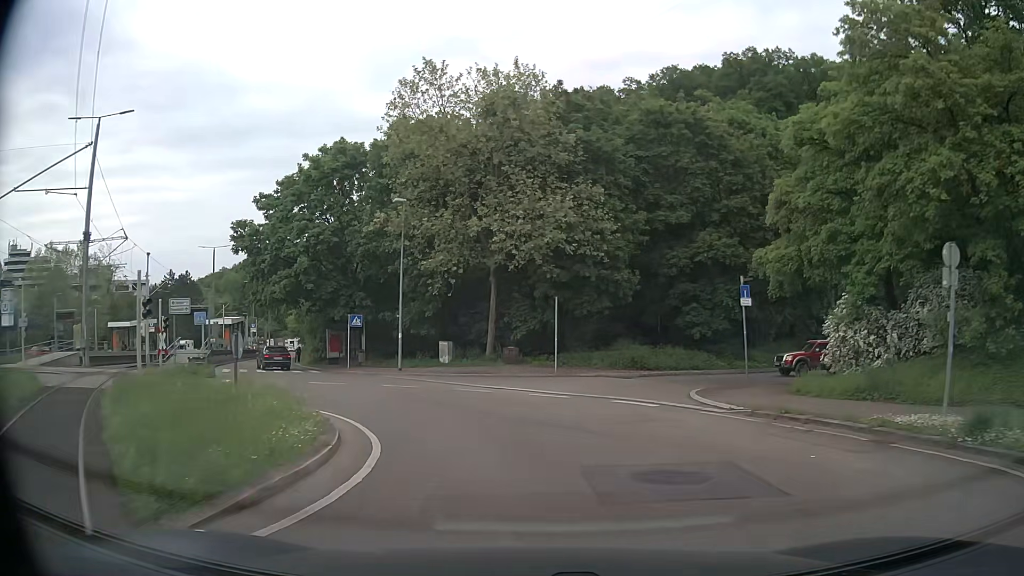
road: secondary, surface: asphalt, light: Day
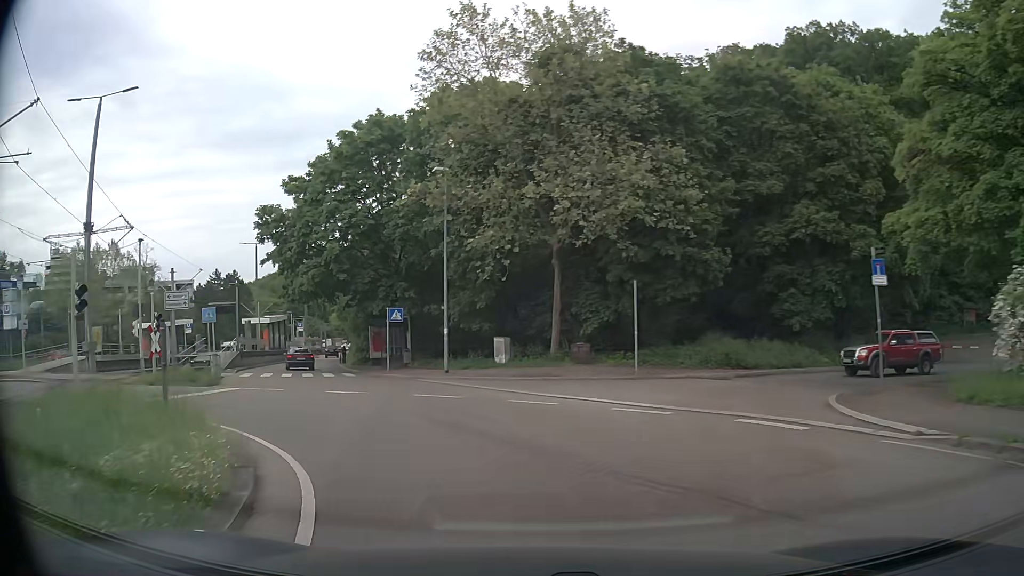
(-0.2, +5.5) m; -5°
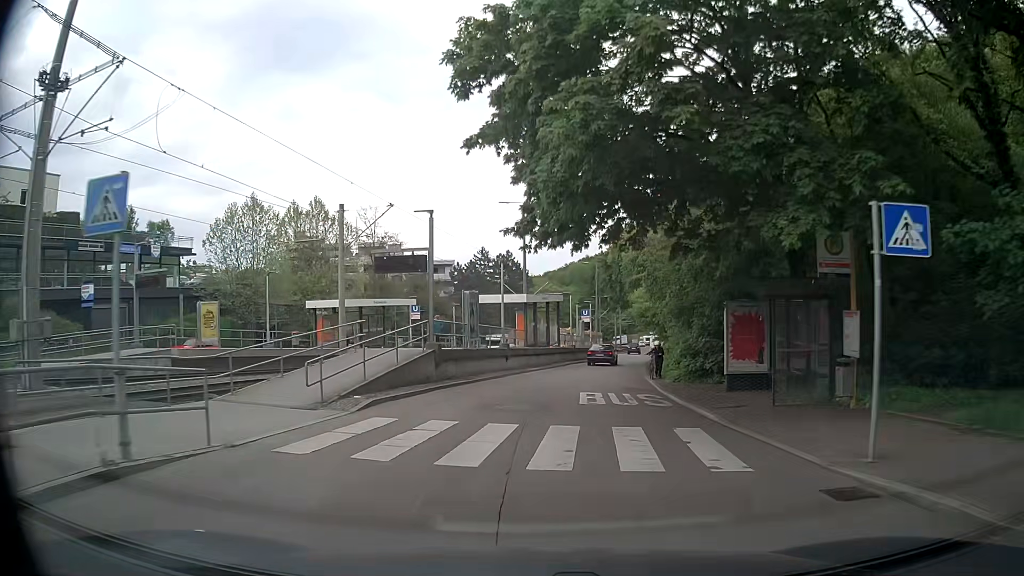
(-6.6, +22.4) m; -26°
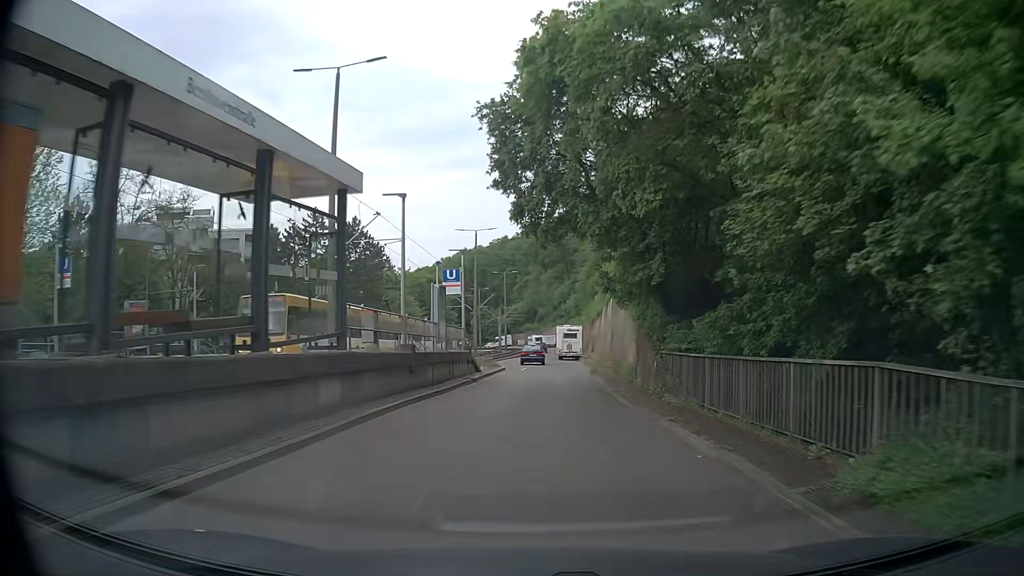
(+2.5, +32.5) m; +10°
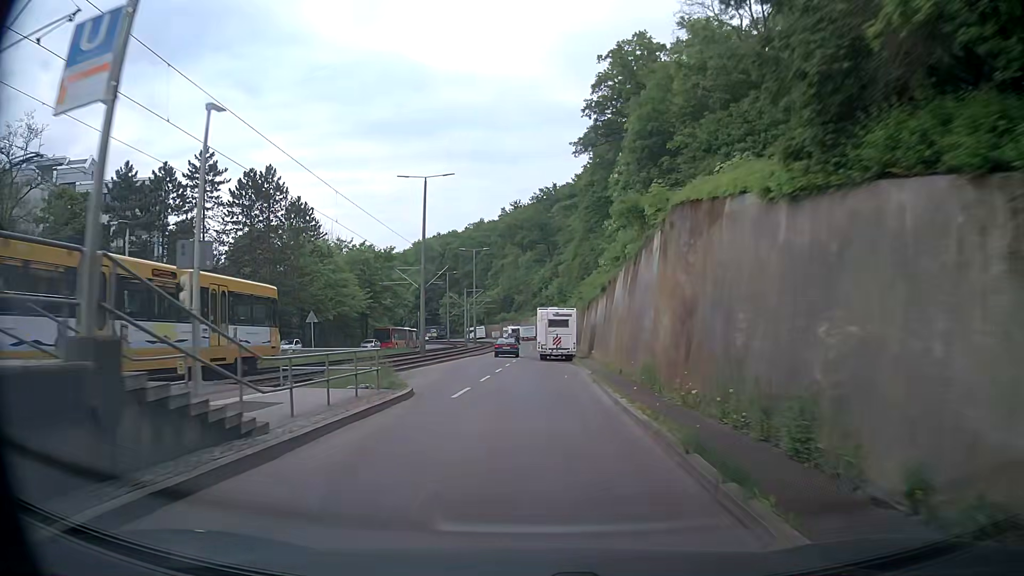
(+0.7, +22.4) m; +2°
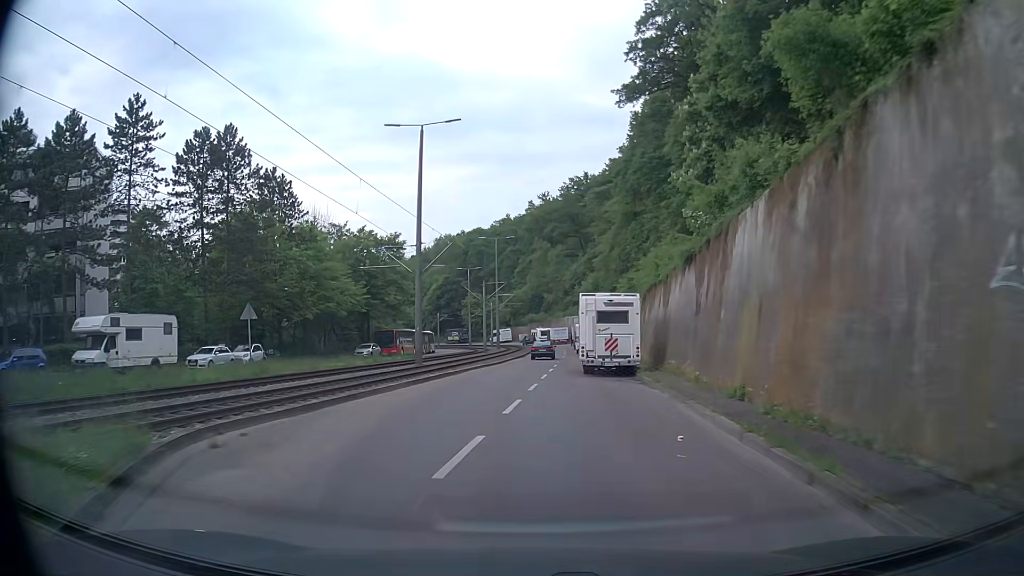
(-0.1, +14.6) m; -2°
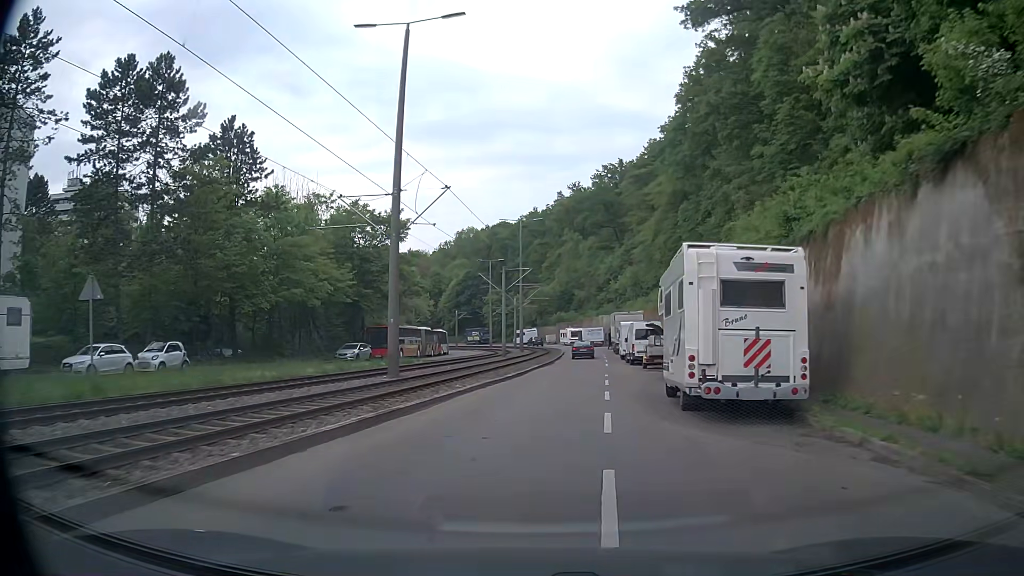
(-0.4, +14.3) m; -2°
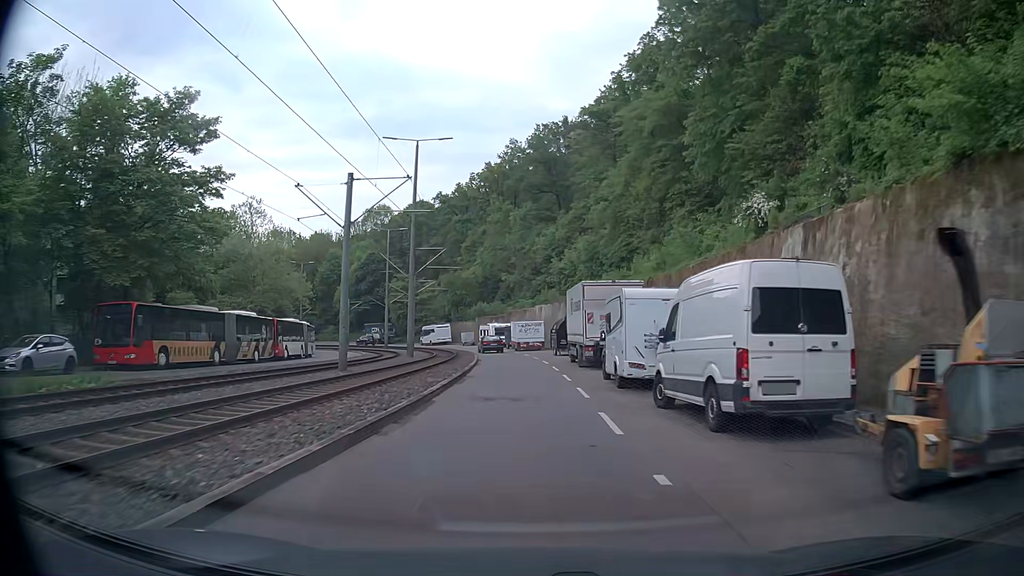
(+1.7, +30.5) m; +6°
(0, +10) (0, +20) (0, +30) (-1, +40) (-2, +50) (-4, +60) (-6, +70) (-9, +79) (-13, +88) (-18, +97) m
